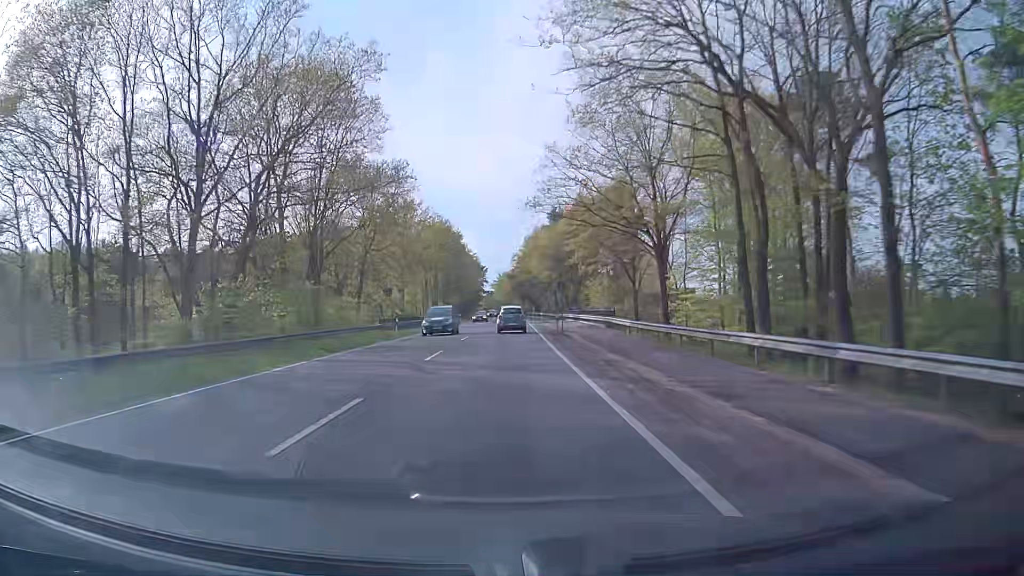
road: primary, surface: asphalt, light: Day
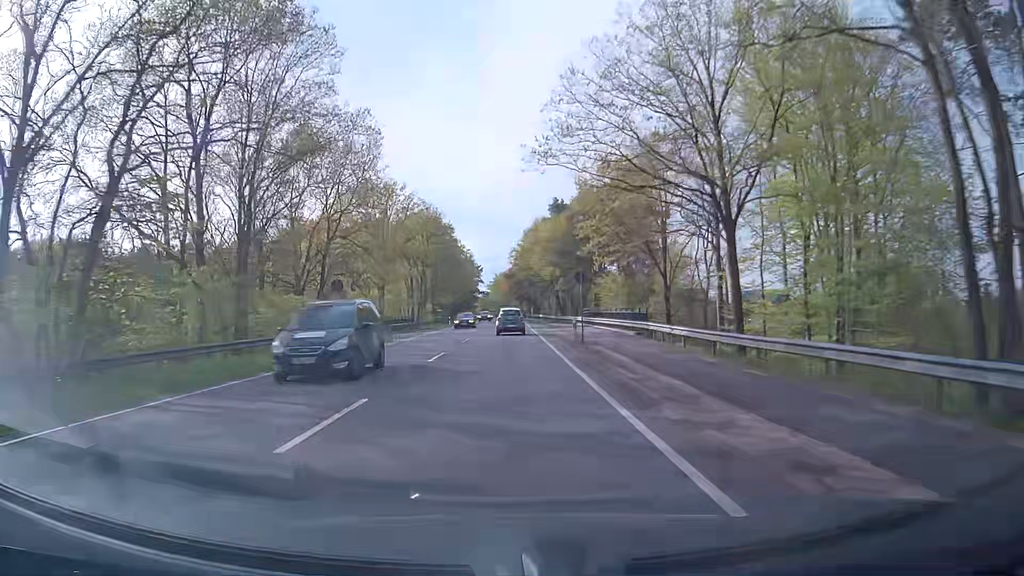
(0.0, +11.9) m; +1°
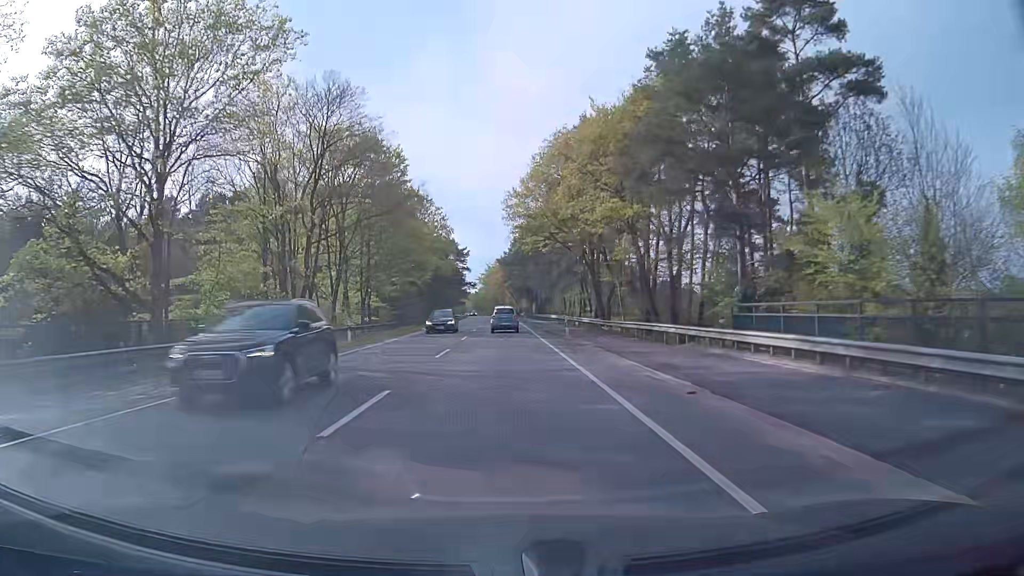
(+0.1, +47.3) m; 0°
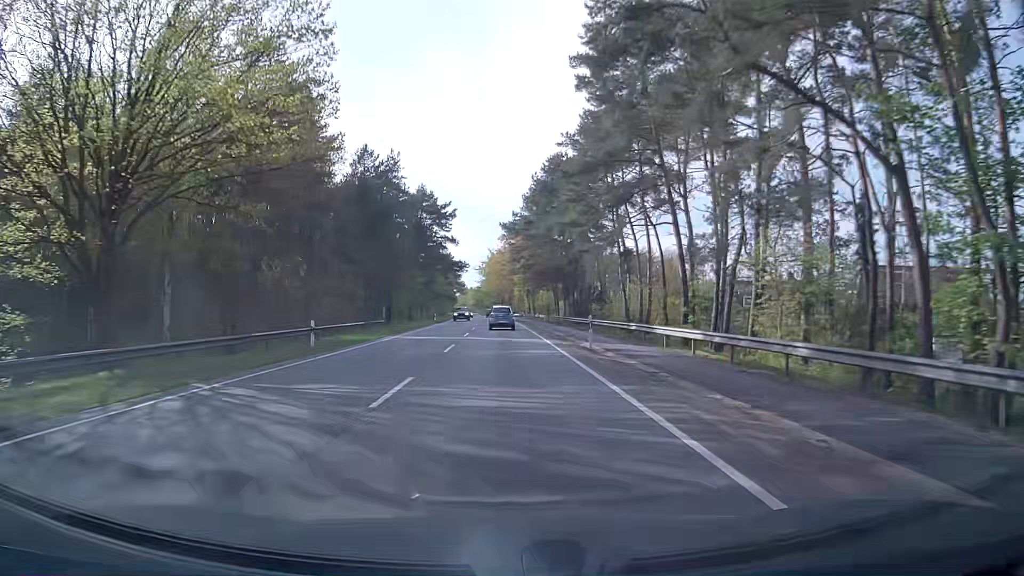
(-0.5, +58.3) m; 0°
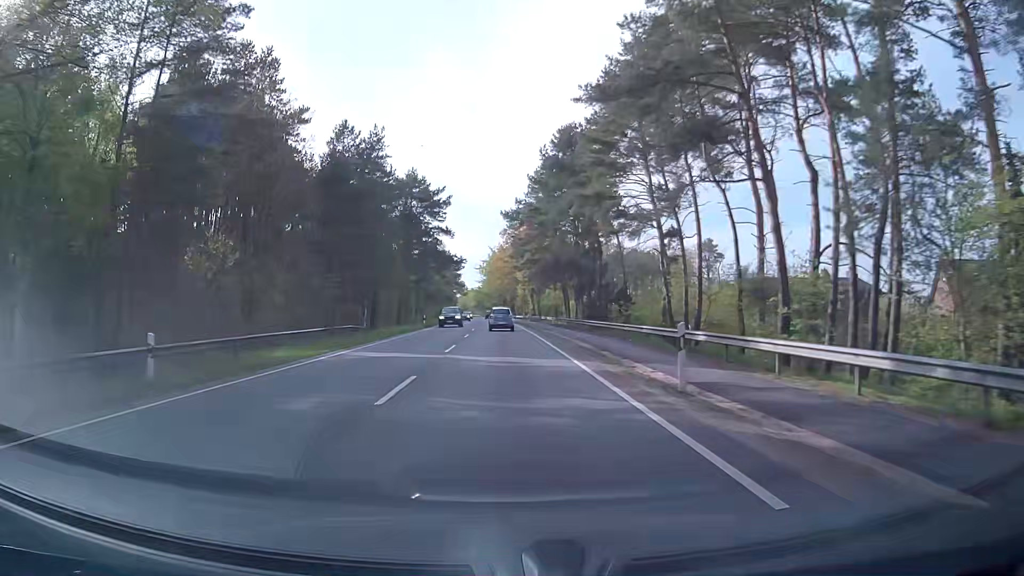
(-0.1, +11.6) m; -1°
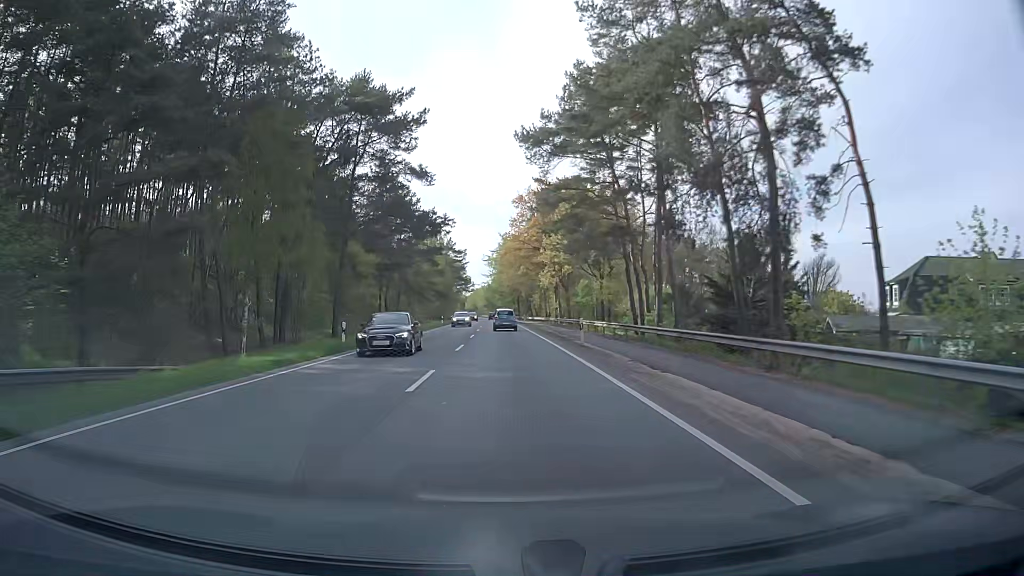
(-0.2, +34.6) m; -1°
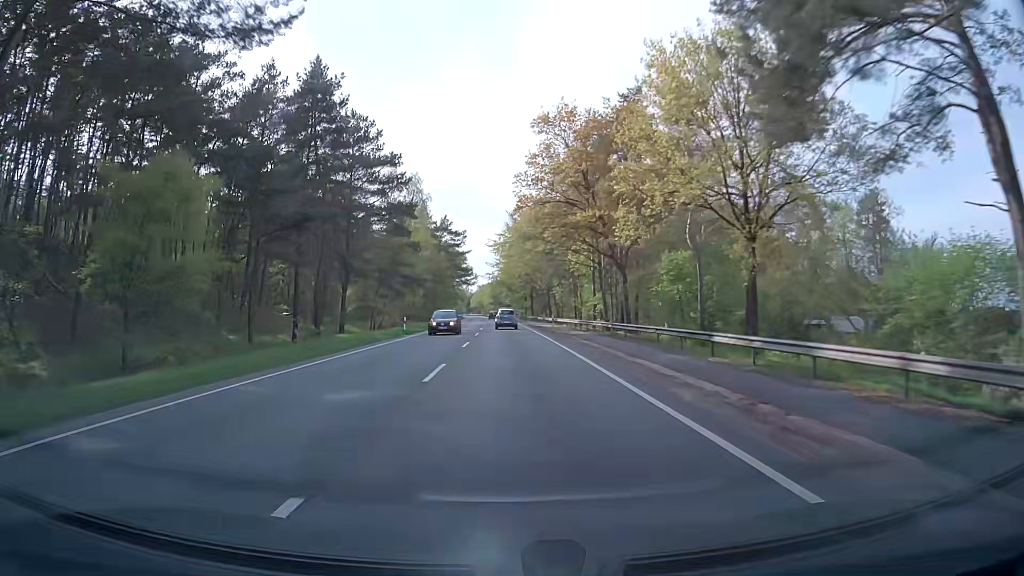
(-0.1, +34.8) m; -1°
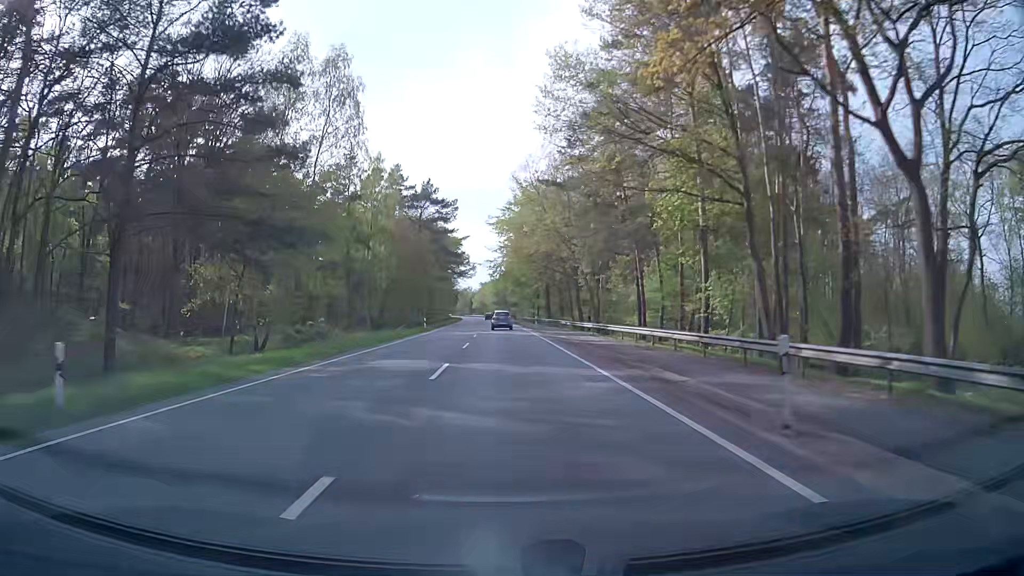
(-0.1, +35.6) m; 0°
(0, +10) (0, +20) (0, +30) (0, +40) (-1, +50) (-1, +60) (-1, +70) (-1, +80) (-2, +90) (-2, +100) m
